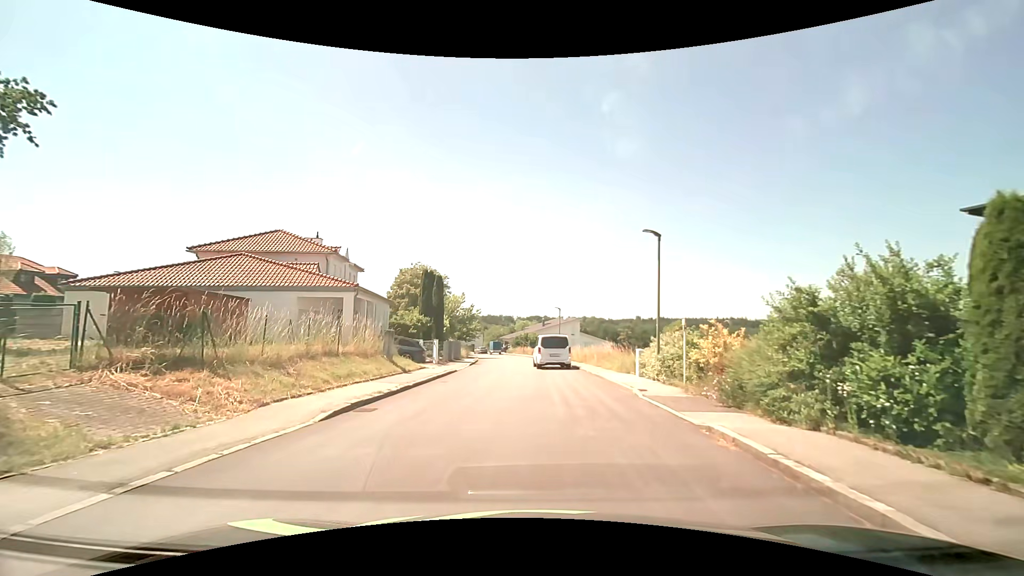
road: residential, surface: asphalt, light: Day
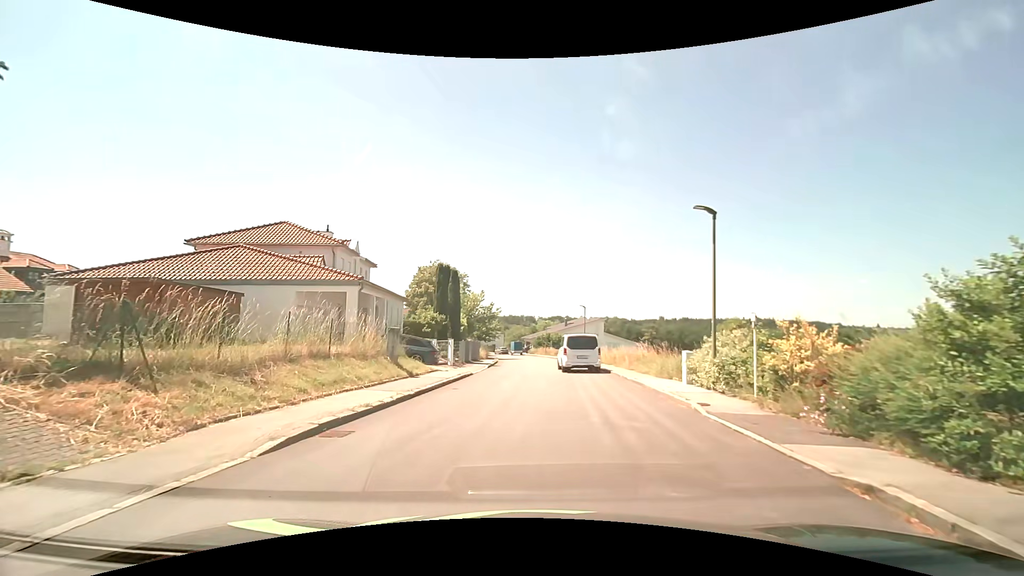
(0.0, +2.9) m; -2°
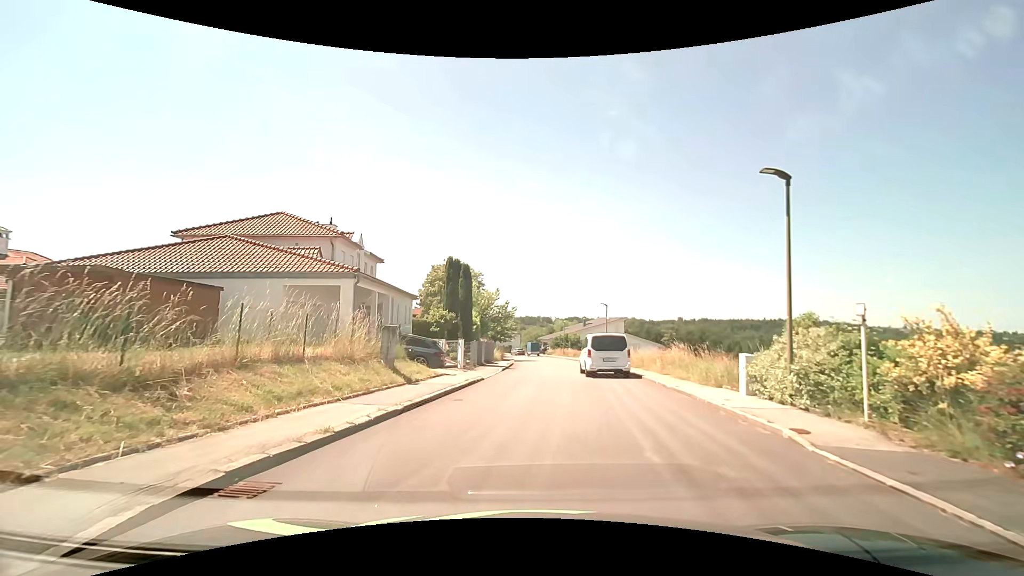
(-0.1, +3.0) m; -2°
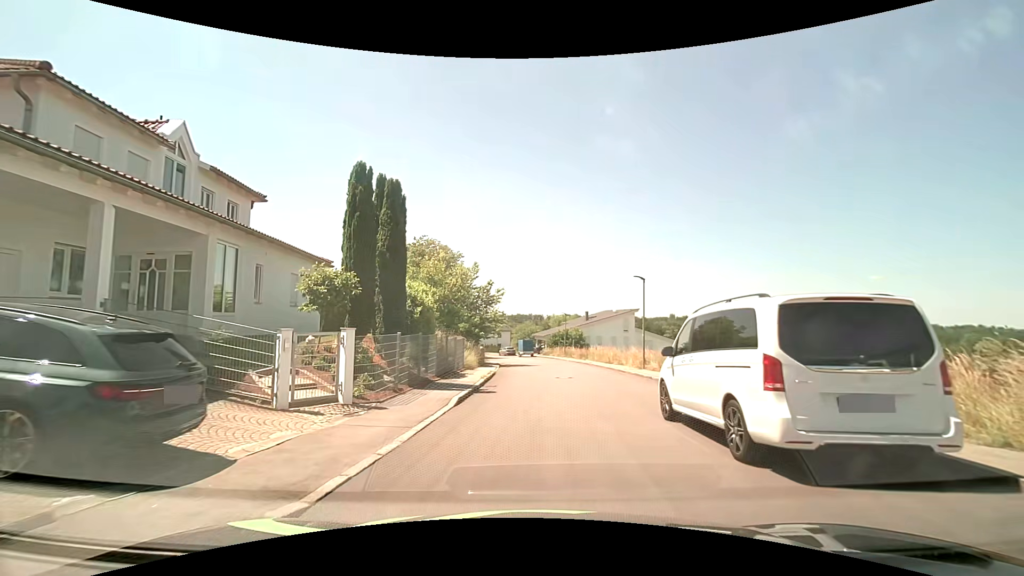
(-0.1, +16.4) m; 0°
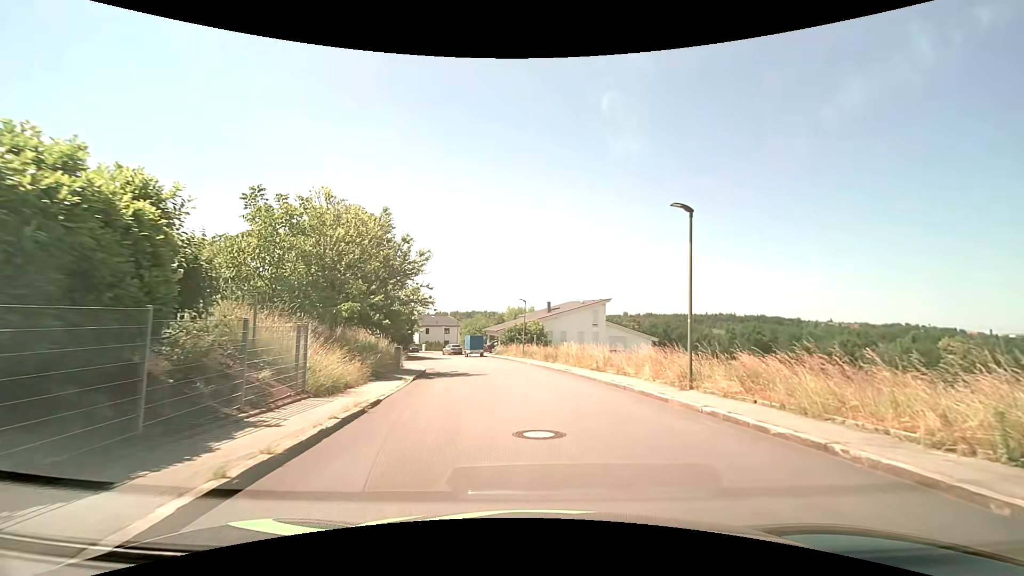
(+0.6, +14.3) m; +6°
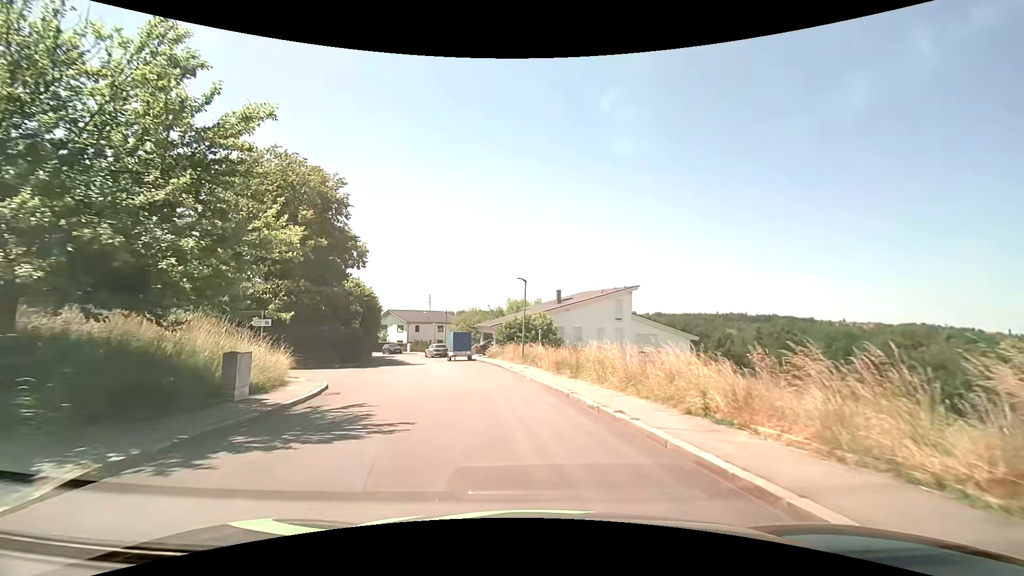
(+0.3, +14.4) m; -1°
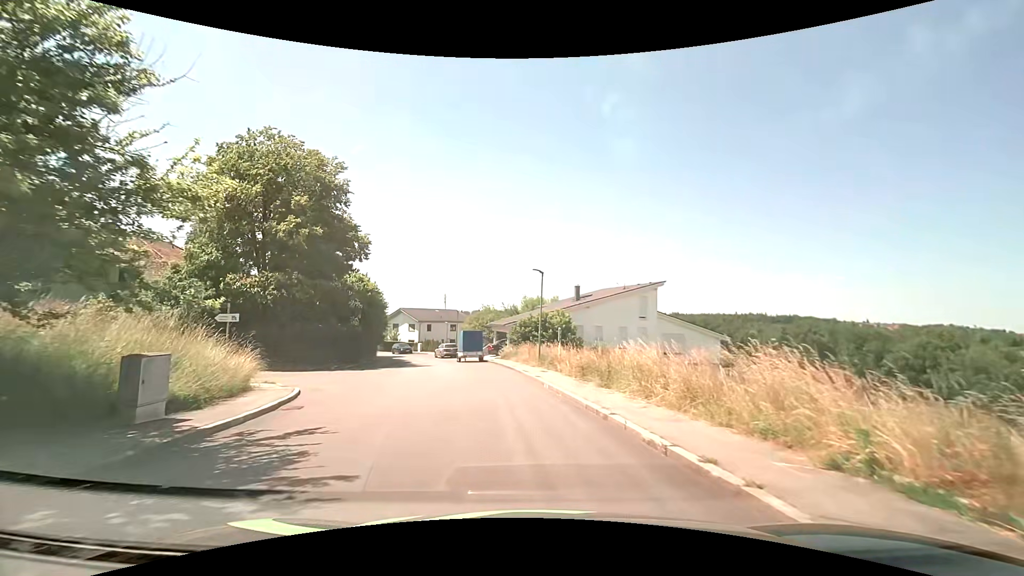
(-0.1, +3.5) m; -2°
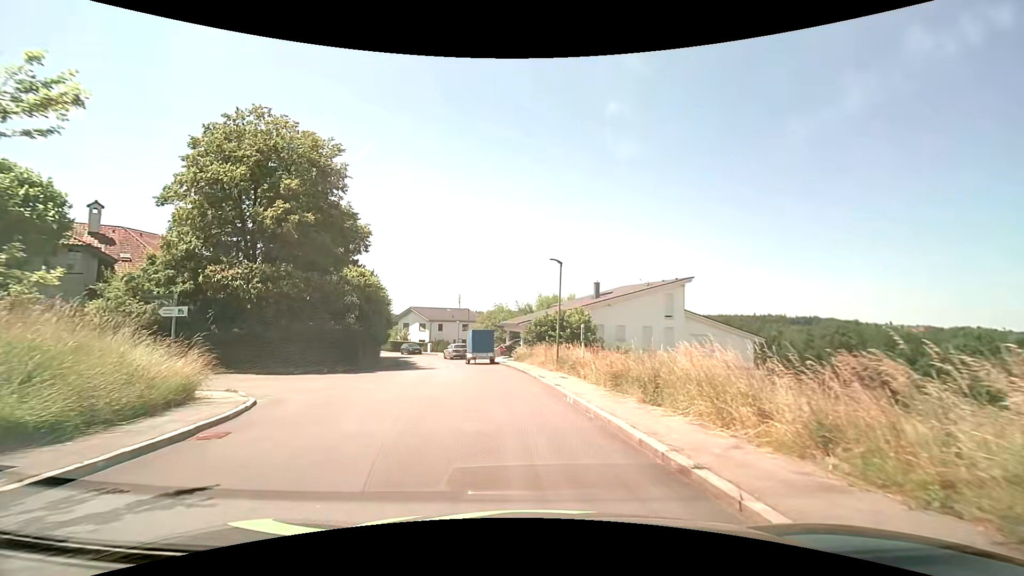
(0.0, +3.5) m; -1°
